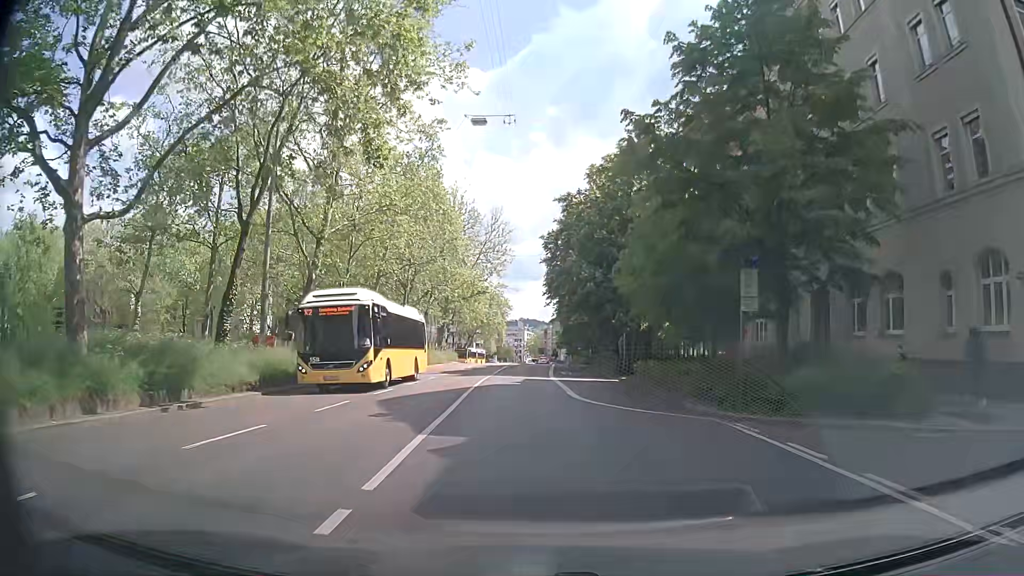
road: secondary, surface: asphalt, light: Day
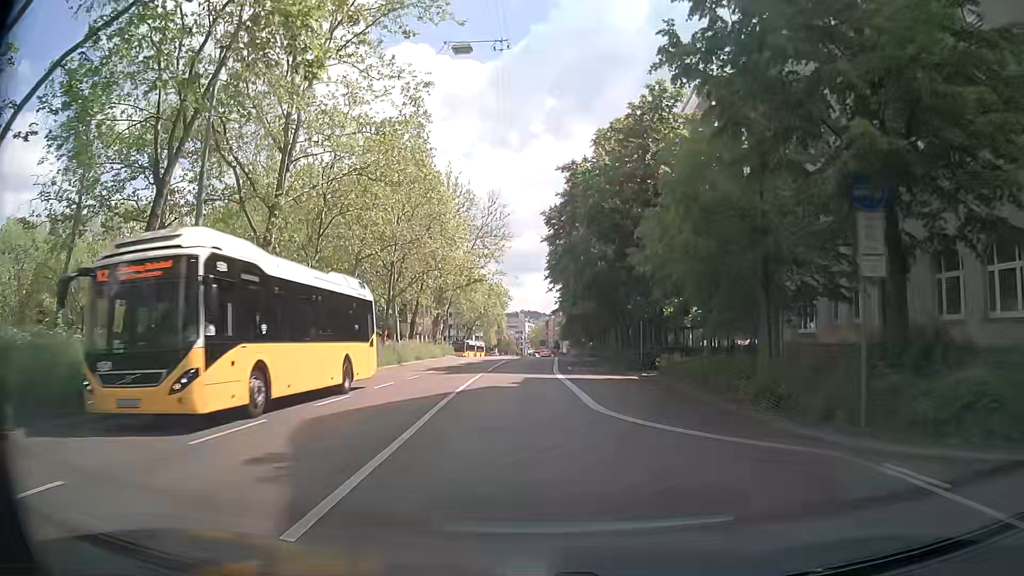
(0.0, +5.9) m; 0°
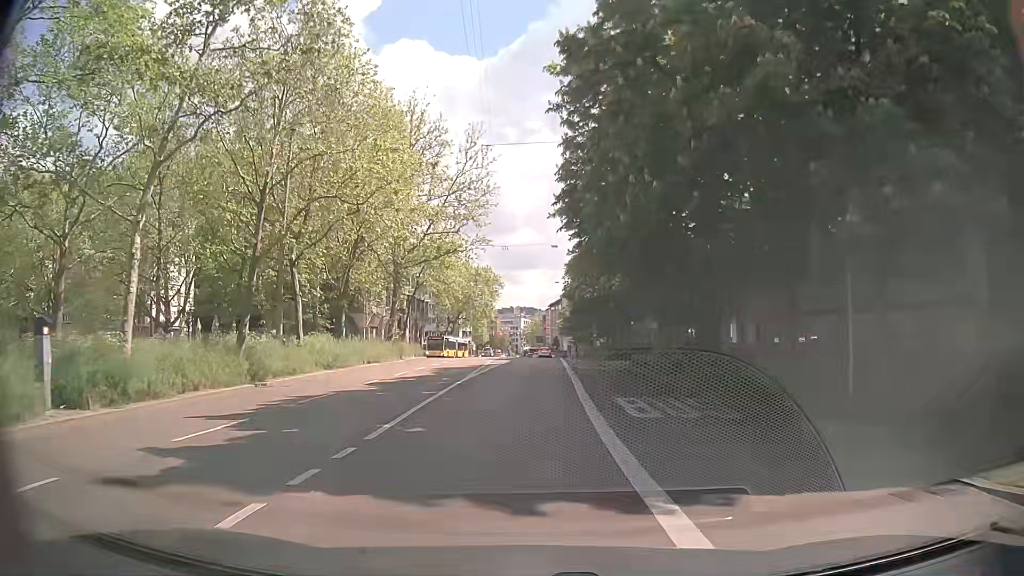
(-0.1, +23.6) m; +1°
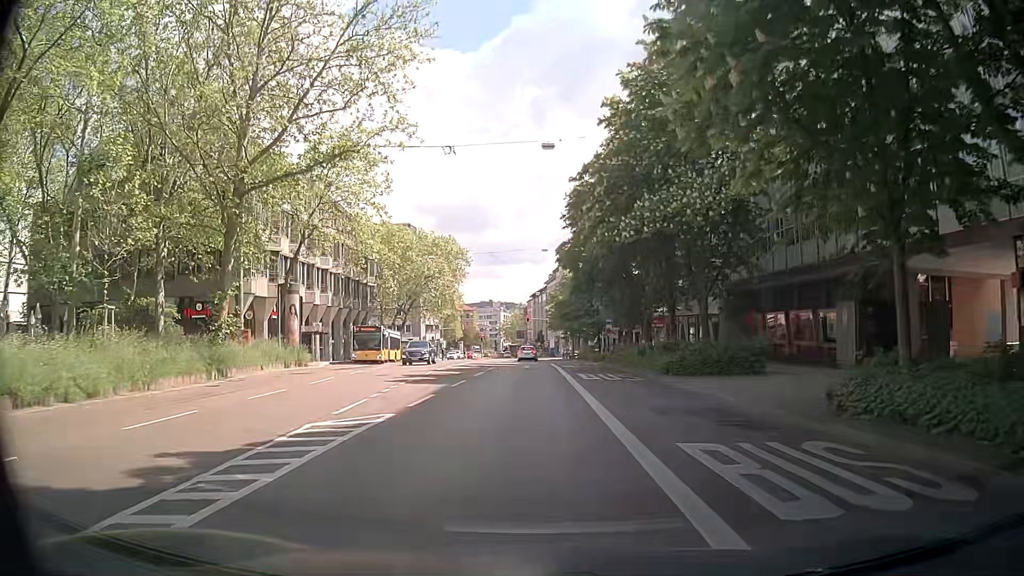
(+0.2, +29.7) m; +1°
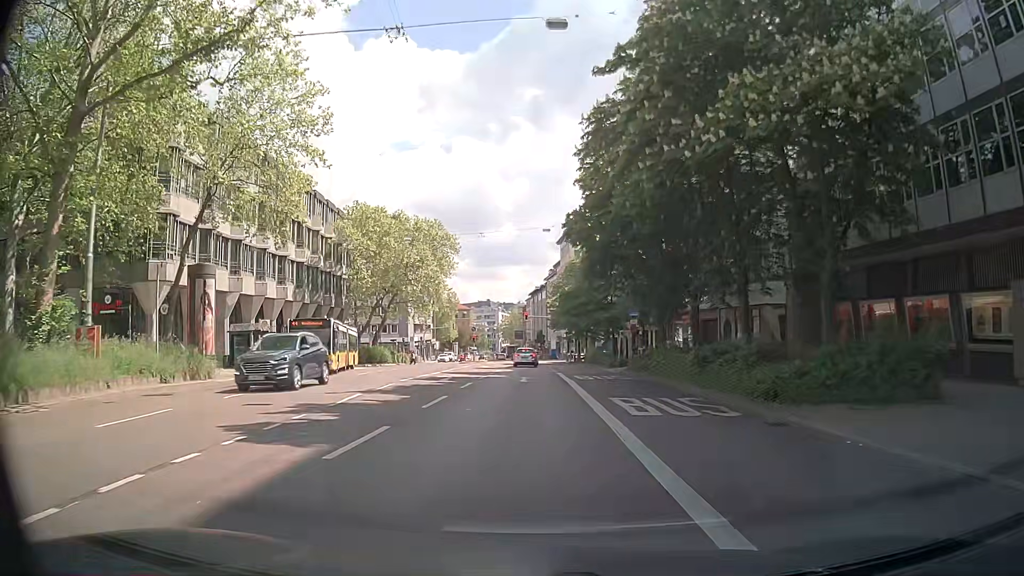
(0.0, +11.9) m; +2°
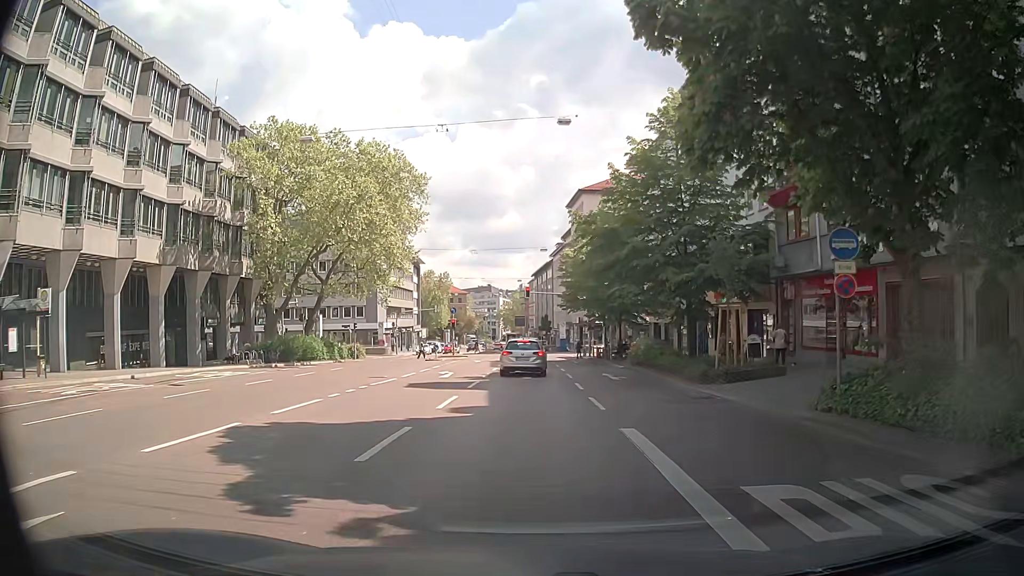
(-0.7, +23.9) m; -1°
